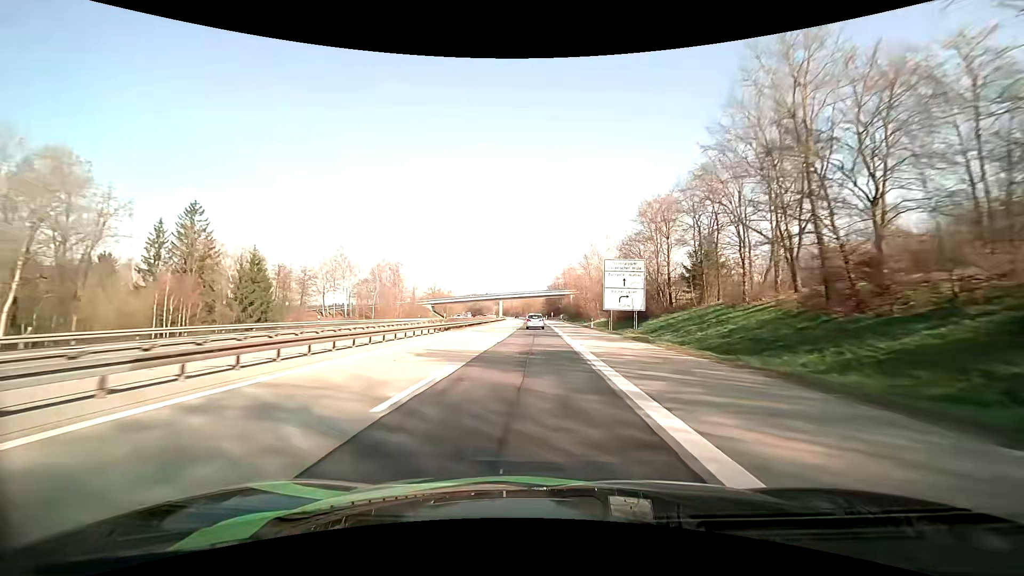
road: motorway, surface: asphalt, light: Day
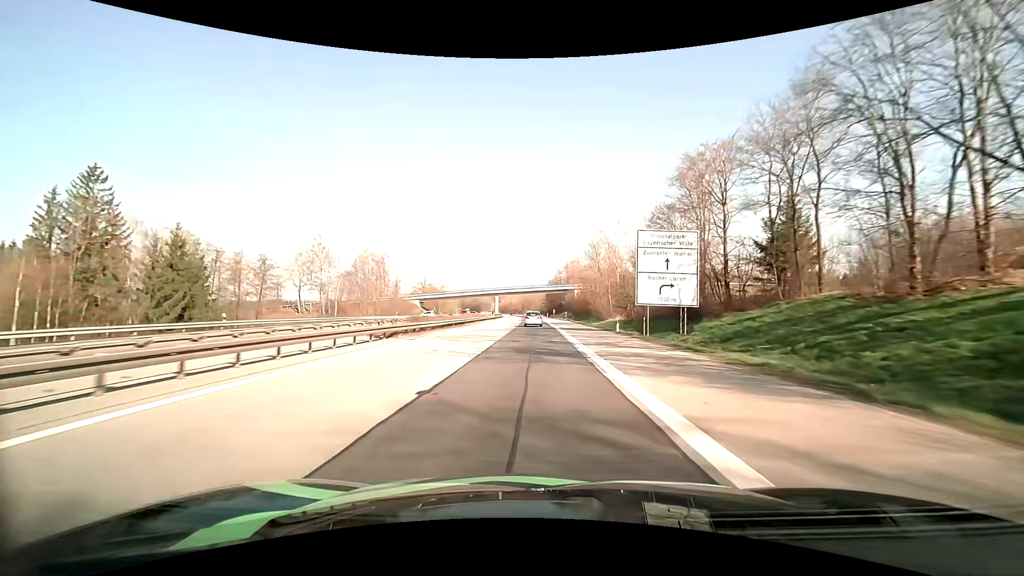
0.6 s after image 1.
(0.0, +16.2) m; 0°
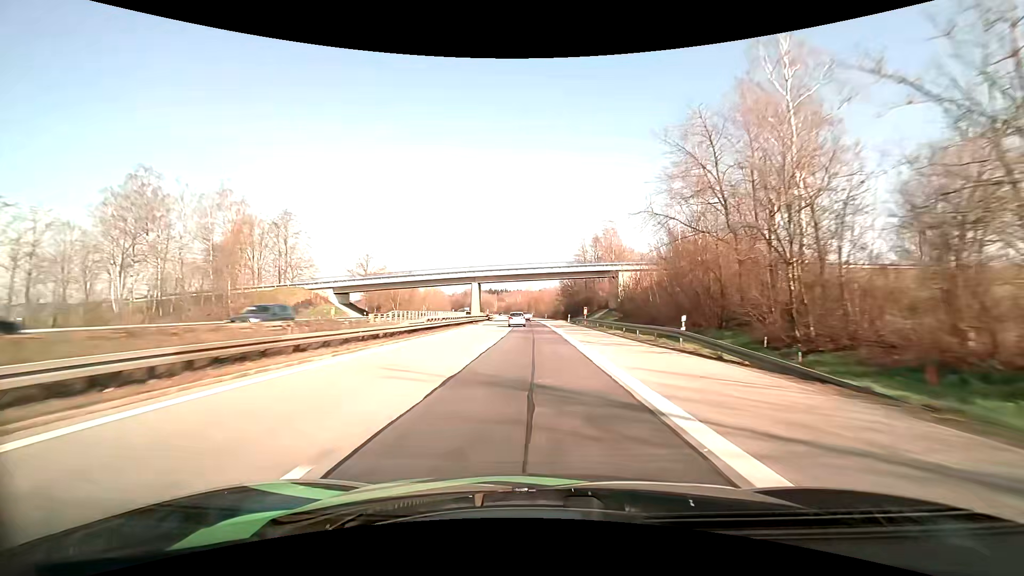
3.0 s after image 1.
(-0.3, +65.5) m; -1°
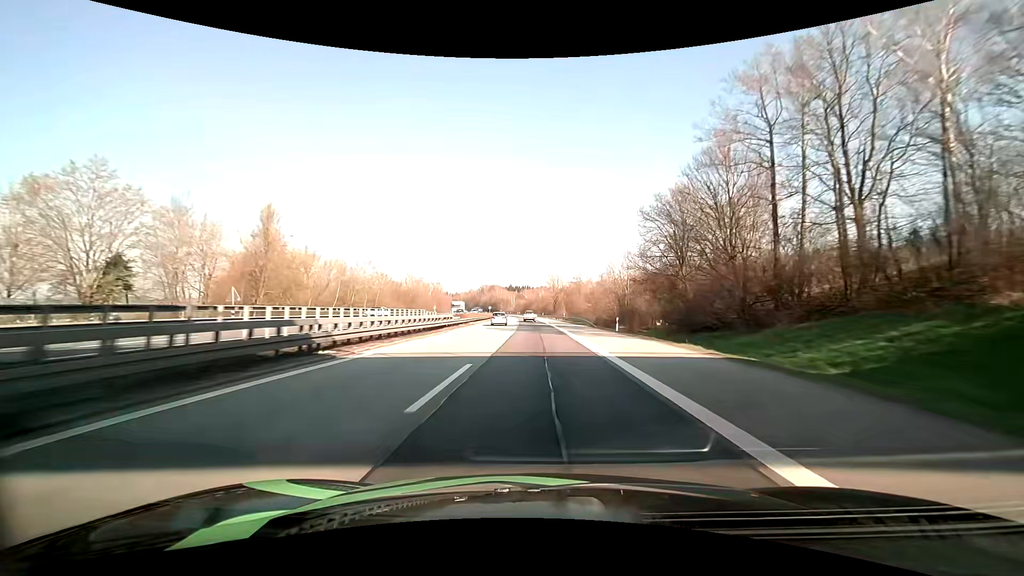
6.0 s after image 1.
(-1.9, +83.1) m; -3°
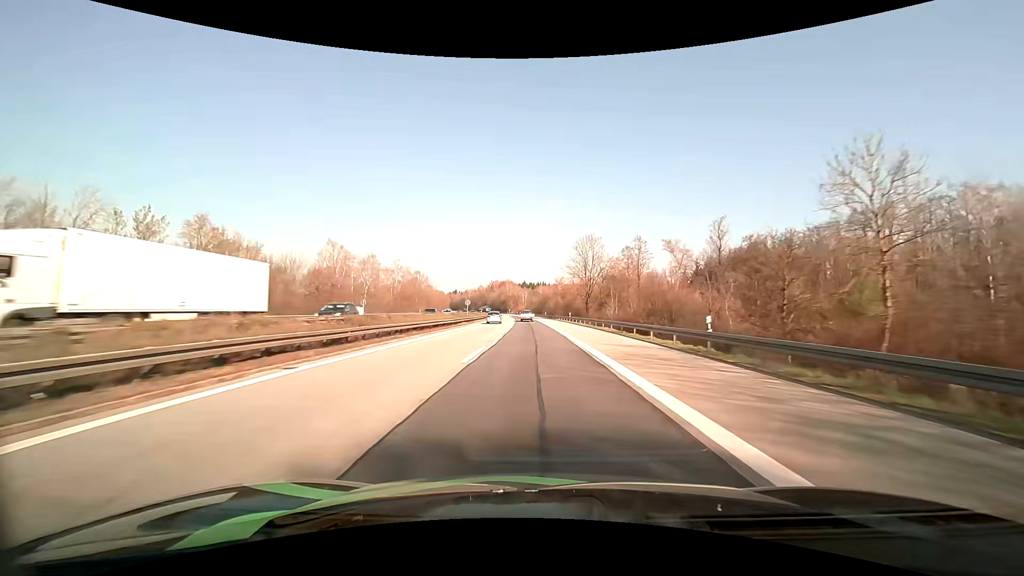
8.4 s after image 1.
(-0.9, +66.4) m; -2°
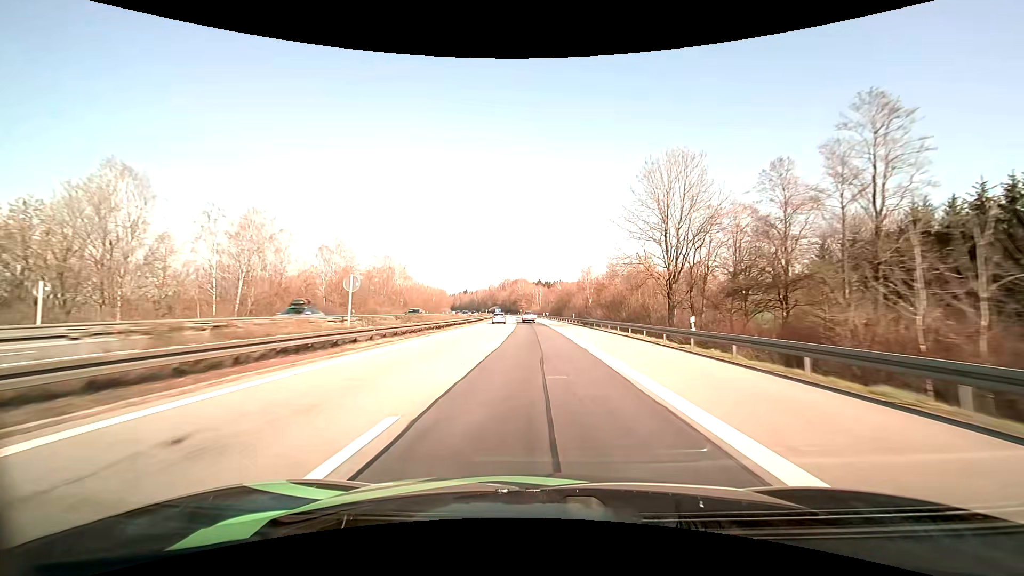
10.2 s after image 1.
(-0.9, +49.9) m; -2°
(0, +10) (0, +20) (0, +30) (0, +40) (-1, +50) (-1, +60) (-1, +70) (-2, +80) (-2, +90) (-2, +100) m
